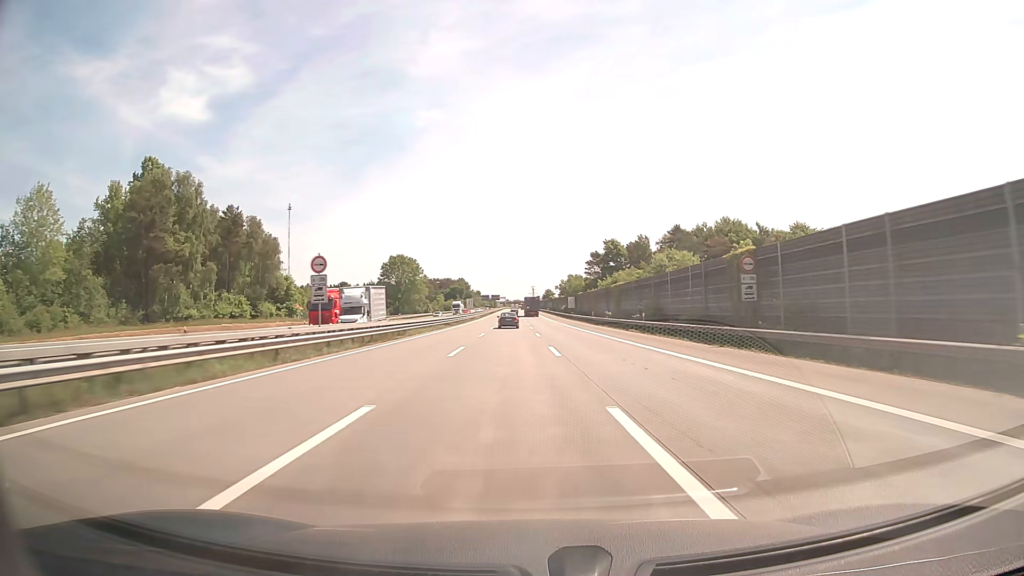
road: motorway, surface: concrete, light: Day
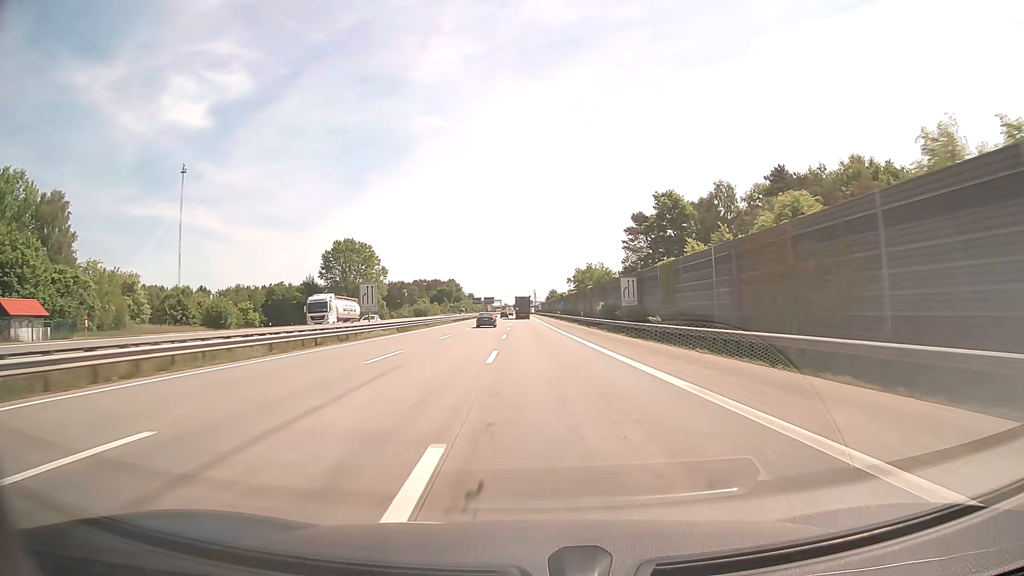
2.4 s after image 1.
(+0.6, +75.3) m; 0°
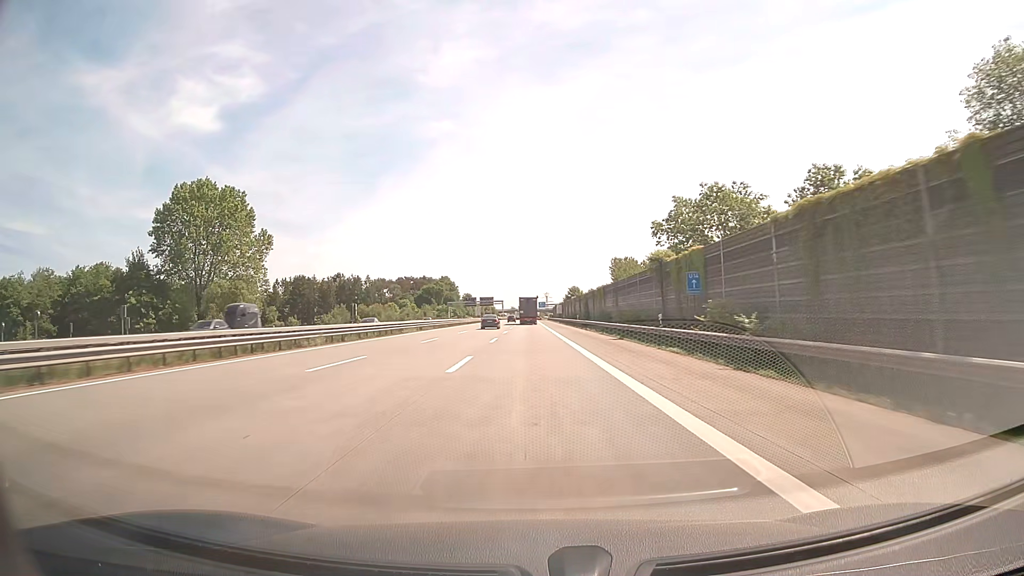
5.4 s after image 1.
(-0.9, +93.6) m; -1°
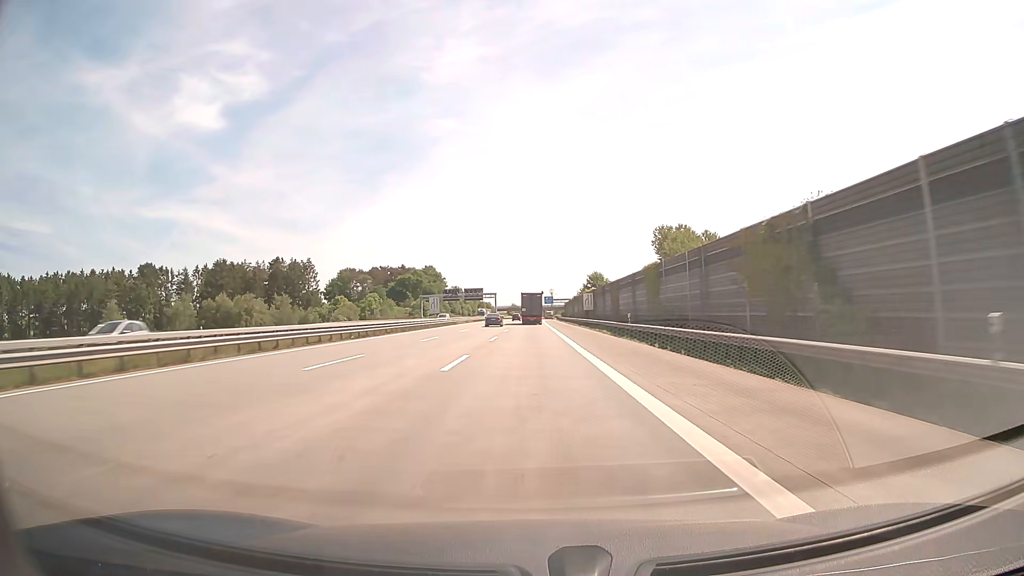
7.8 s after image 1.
(-0.1, +72.3) m; 0°
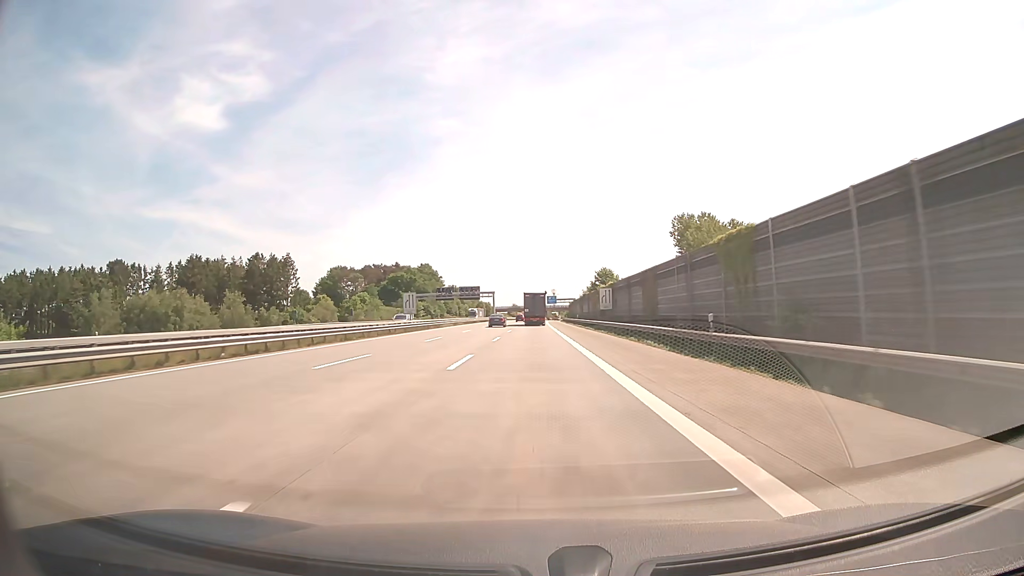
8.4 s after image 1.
(0.0, +17.6) m; 0°
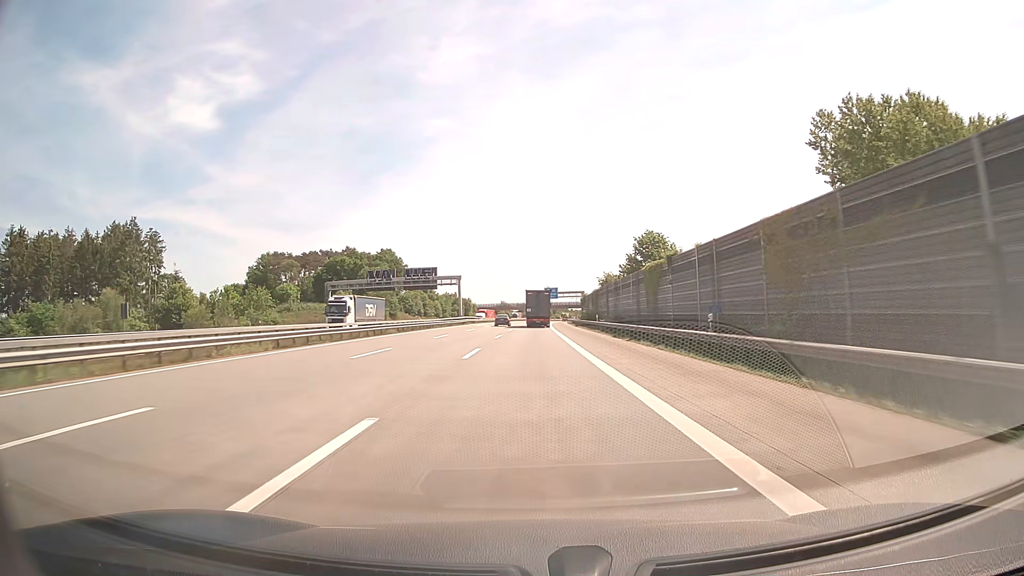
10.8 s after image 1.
(0.0, +68.3) m; 0°
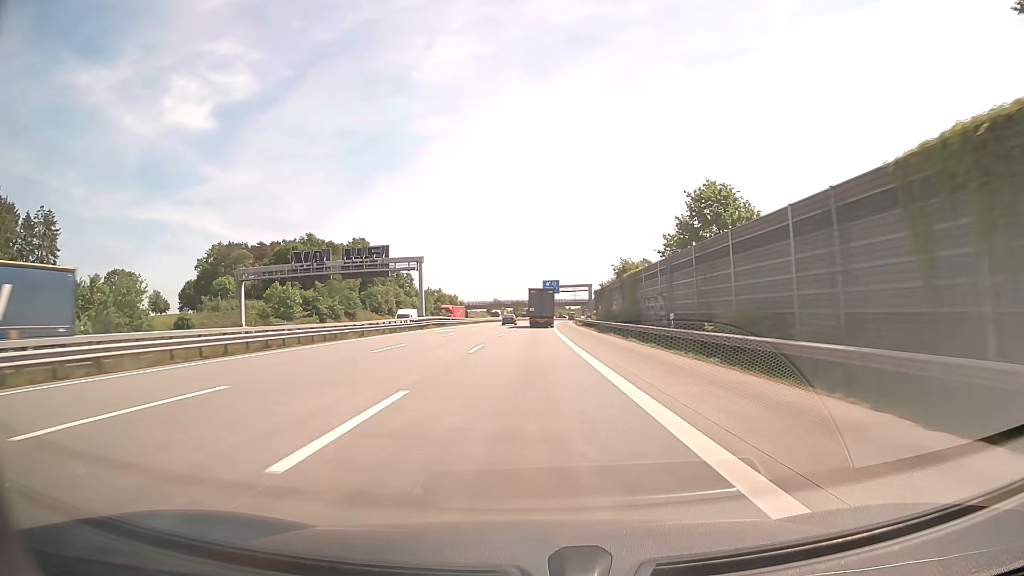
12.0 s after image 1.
(+0.1, +33.0) m; 0°
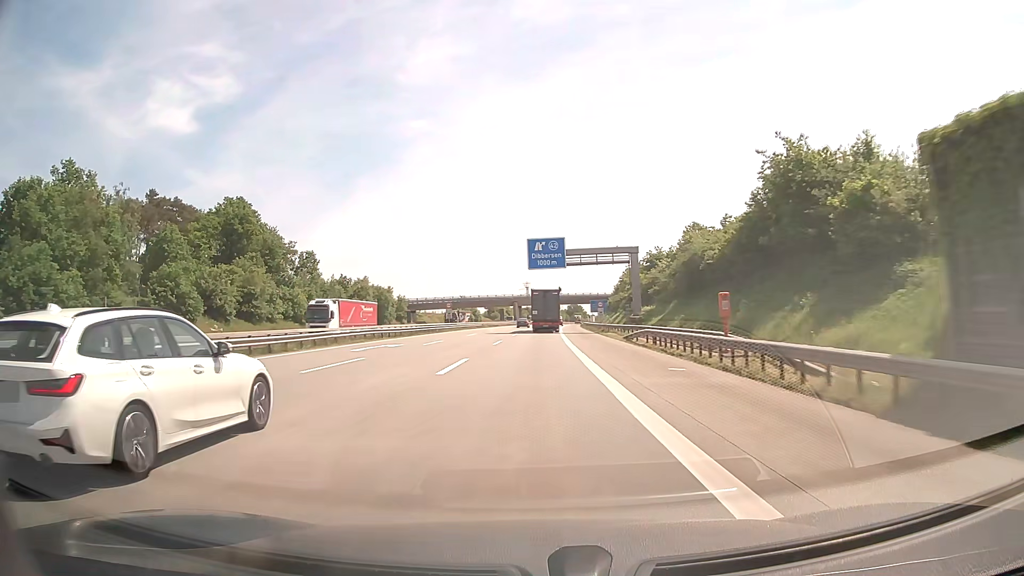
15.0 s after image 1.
(+1.1, +79.8) m; +2°
